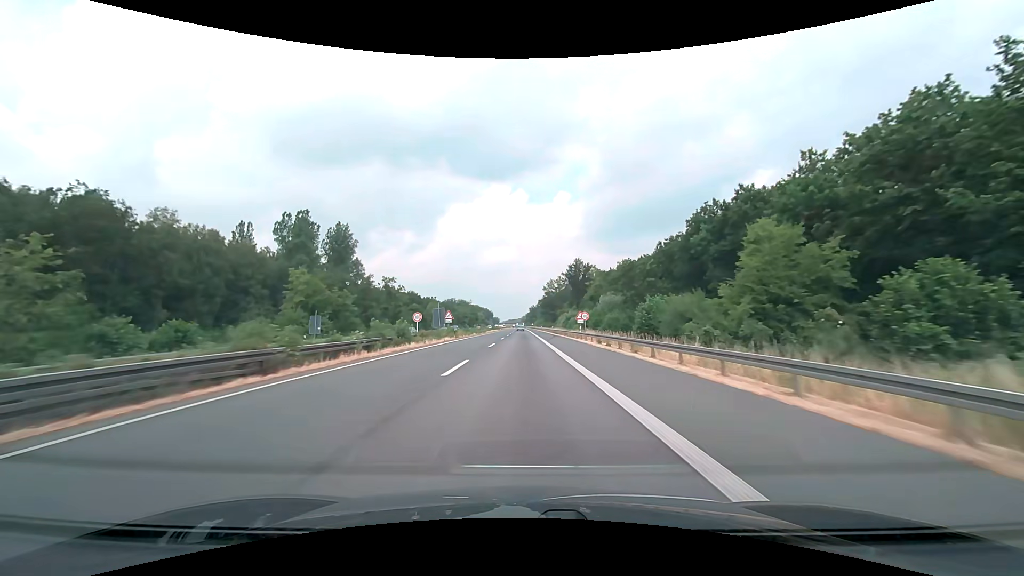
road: motorway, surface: asphalt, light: Day
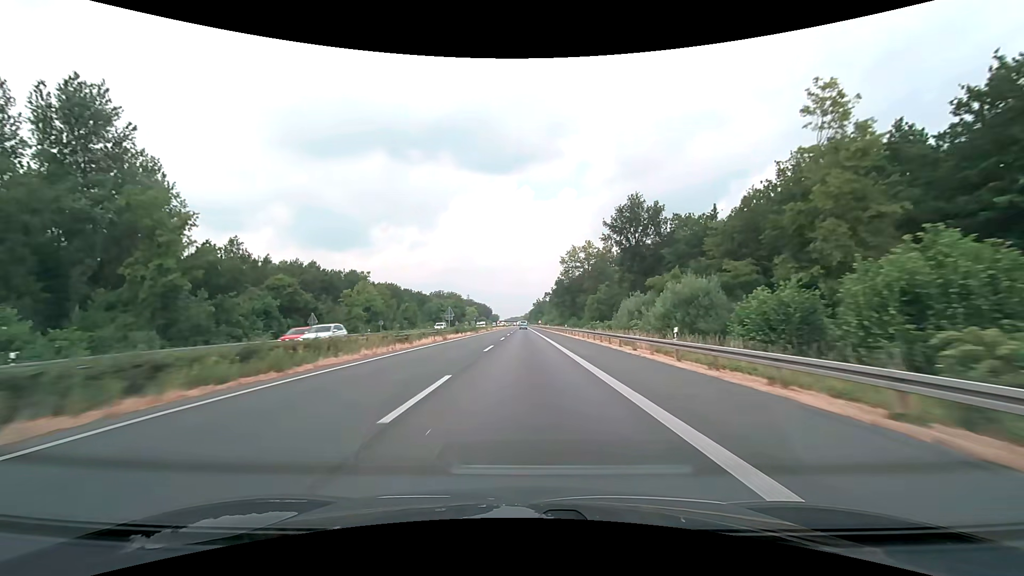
(-0.4, +79.0) m; 0°
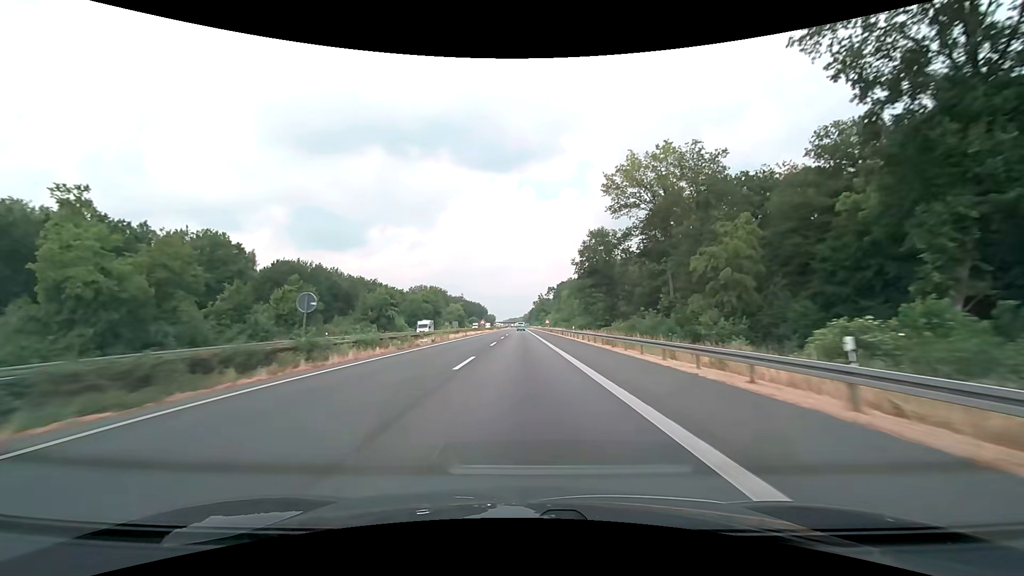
(0.0, +63.2) m; 0°
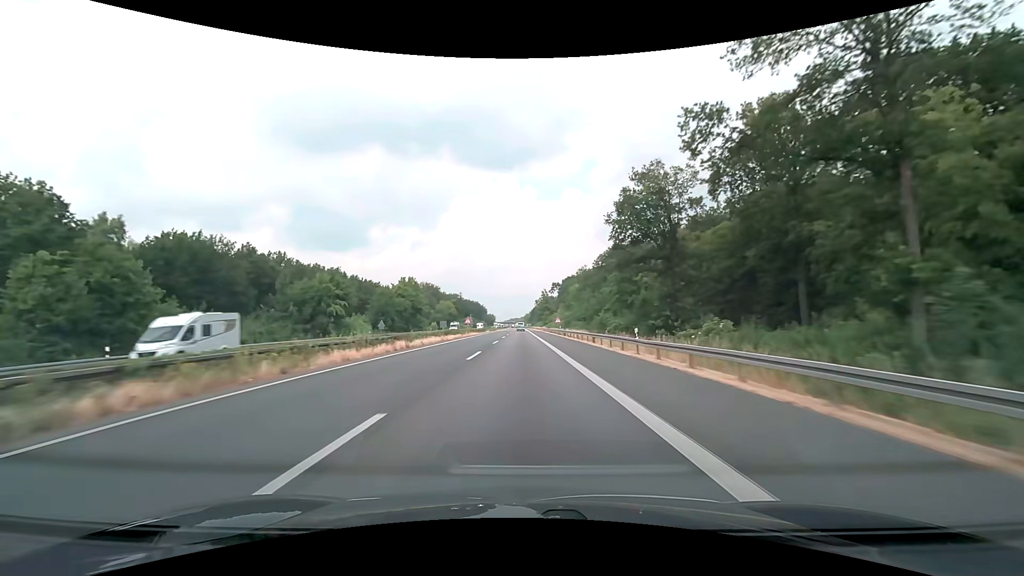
(-0.1, +31.6) m; 0°
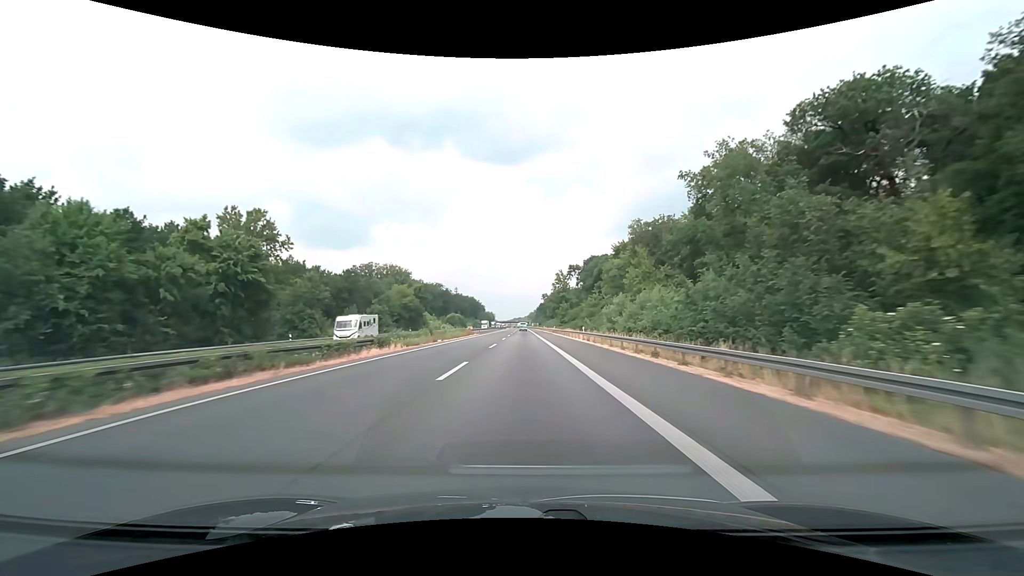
(-0.5, +79.0) m; -1°
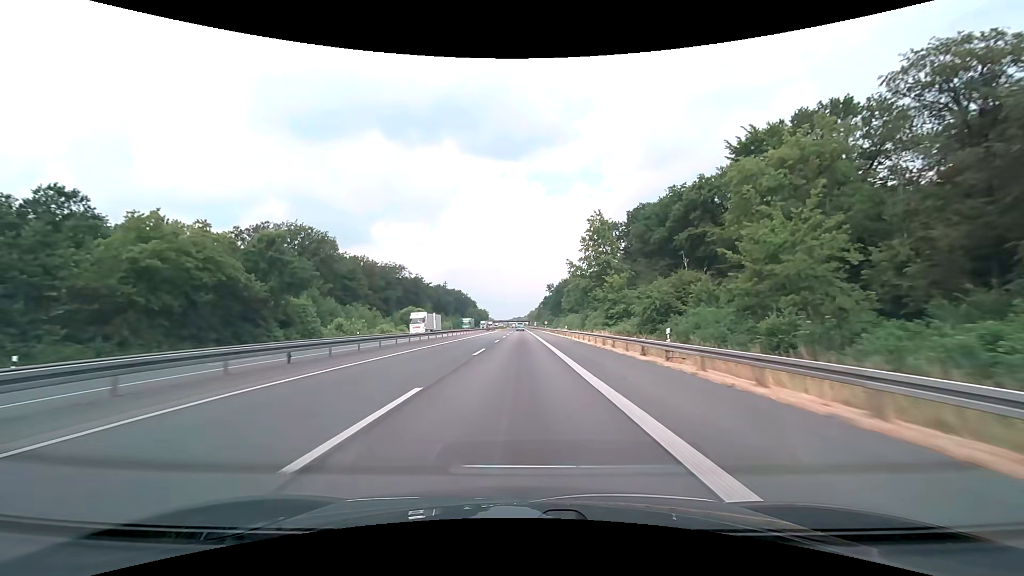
(+0.2, +79.0) m; 0°
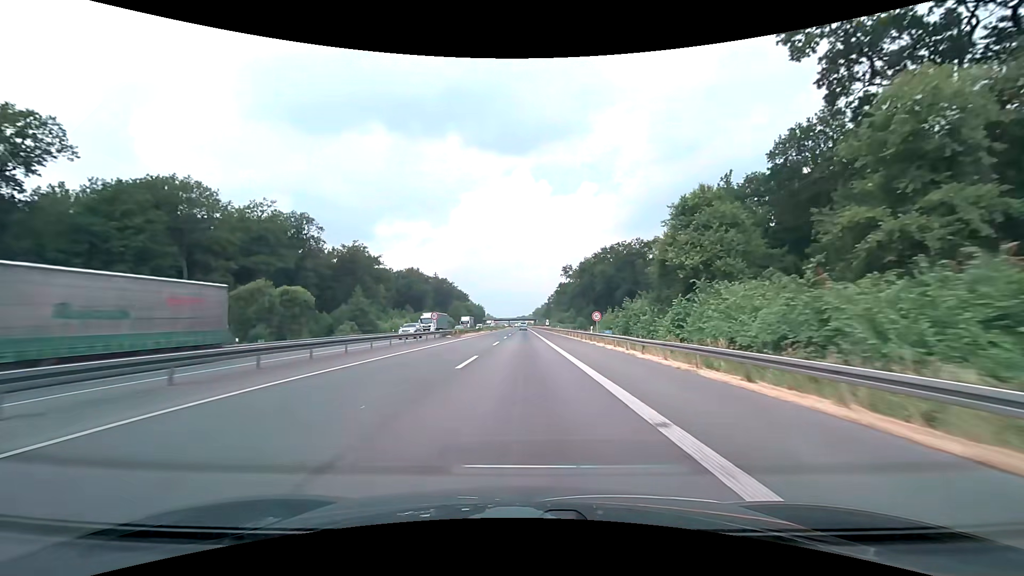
(-0.5, +79.0) m; -1°
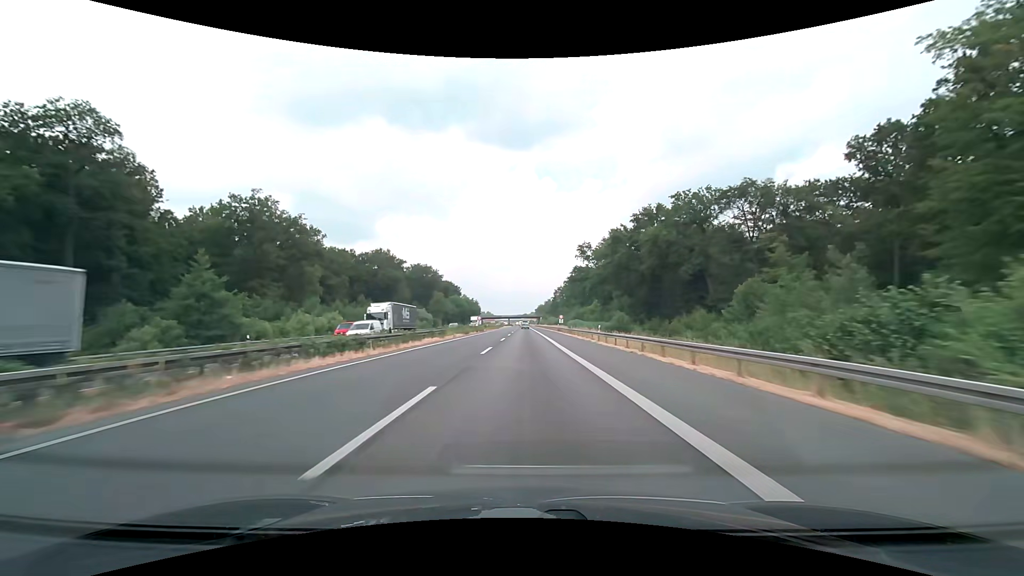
(-0.1, +47.0) m; 0°
(0, +10) (0, +20) (0, +30) (0, +40) (0, +50) (0, +60) (0, +70) (0, +80) (0, +90) (0, +100) m
